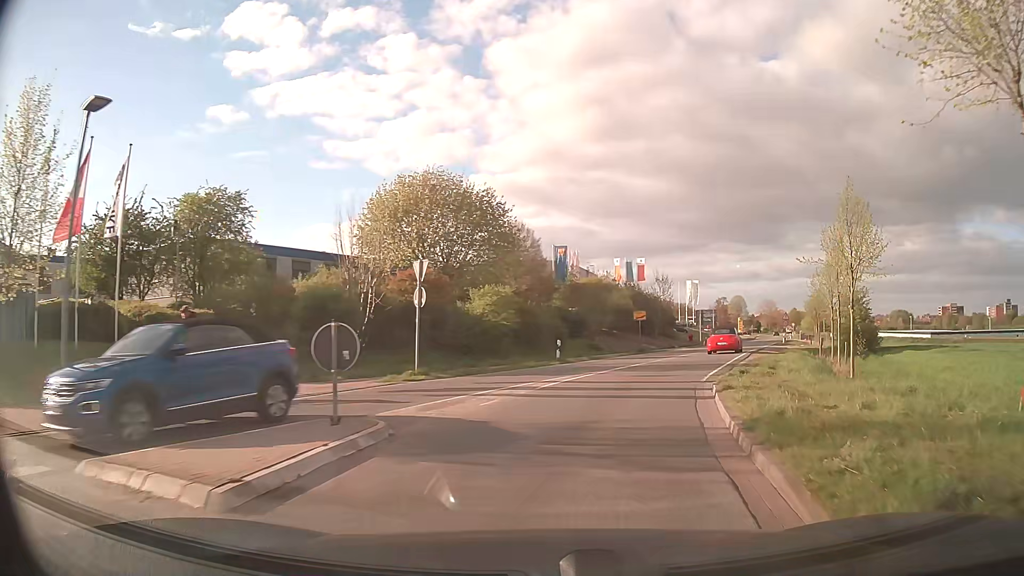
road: secondary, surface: asphalt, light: Day
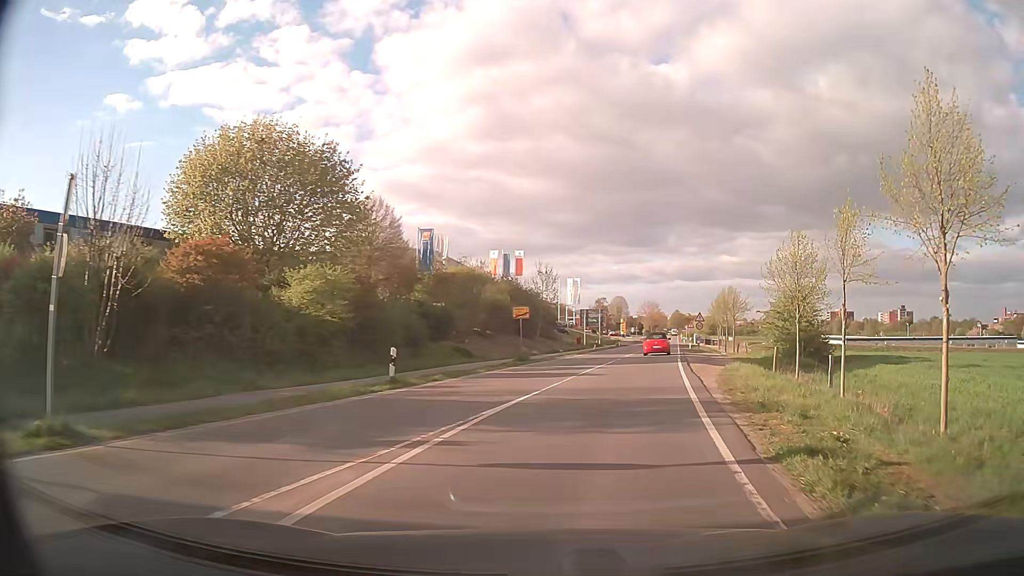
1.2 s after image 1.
(+1.1, +11.9) m; +11°
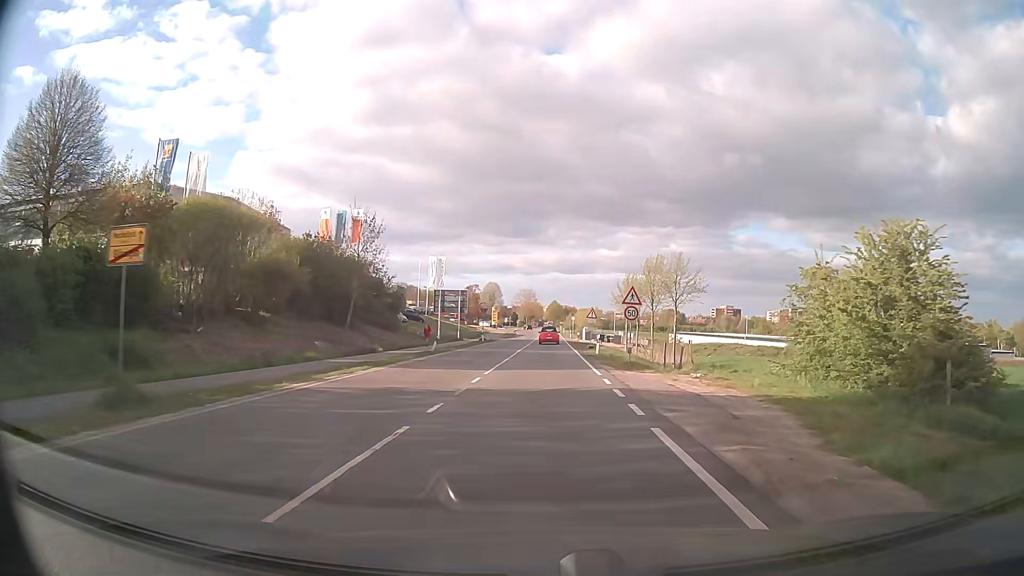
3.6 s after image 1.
(+3.7, +26.3) m; +11°
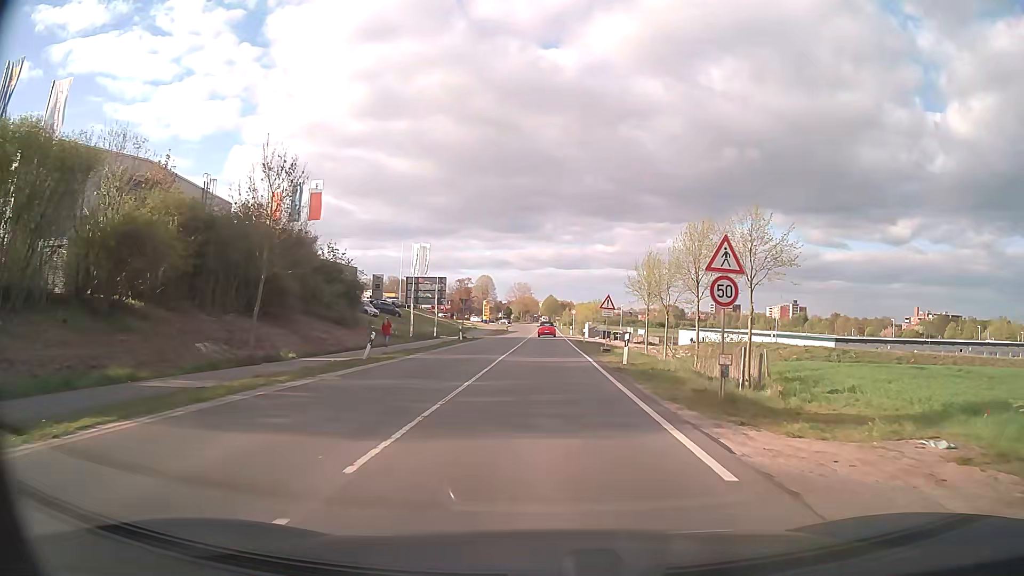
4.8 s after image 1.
(+0.1, +13.9) m; +1°
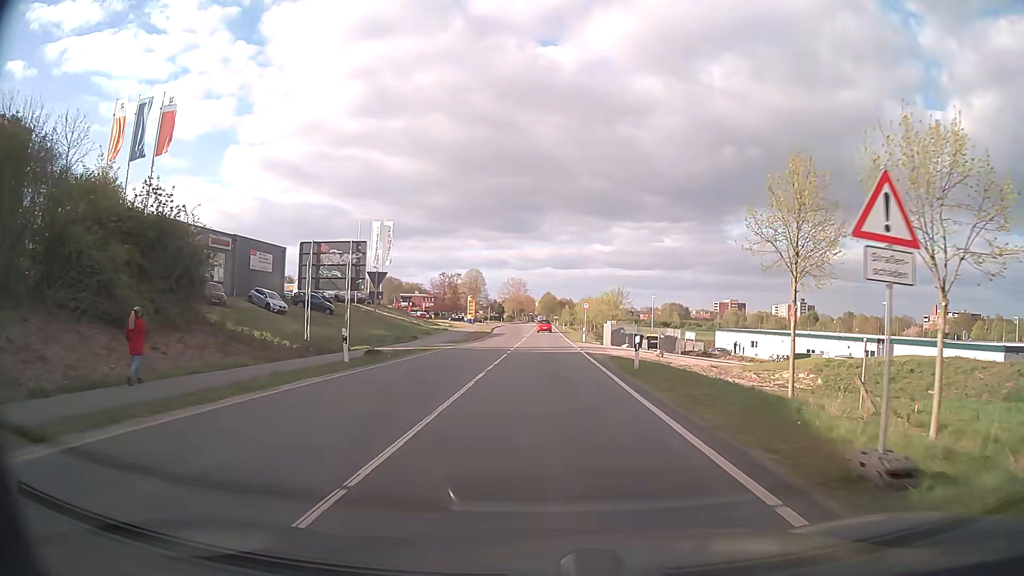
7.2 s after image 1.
(+0.2, +28.2) m; 0°
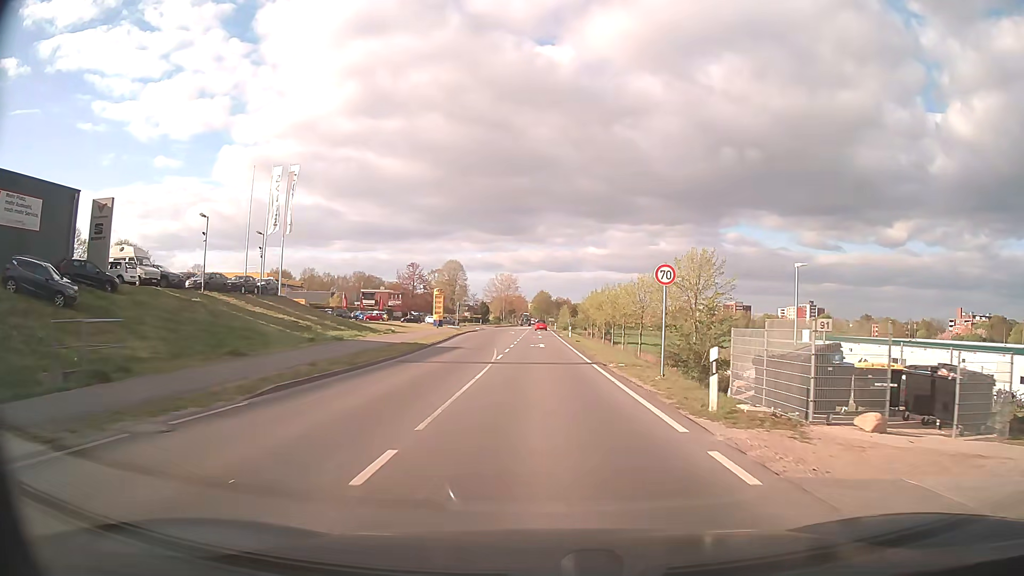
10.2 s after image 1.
(+0.1, +37.1) m; 0°
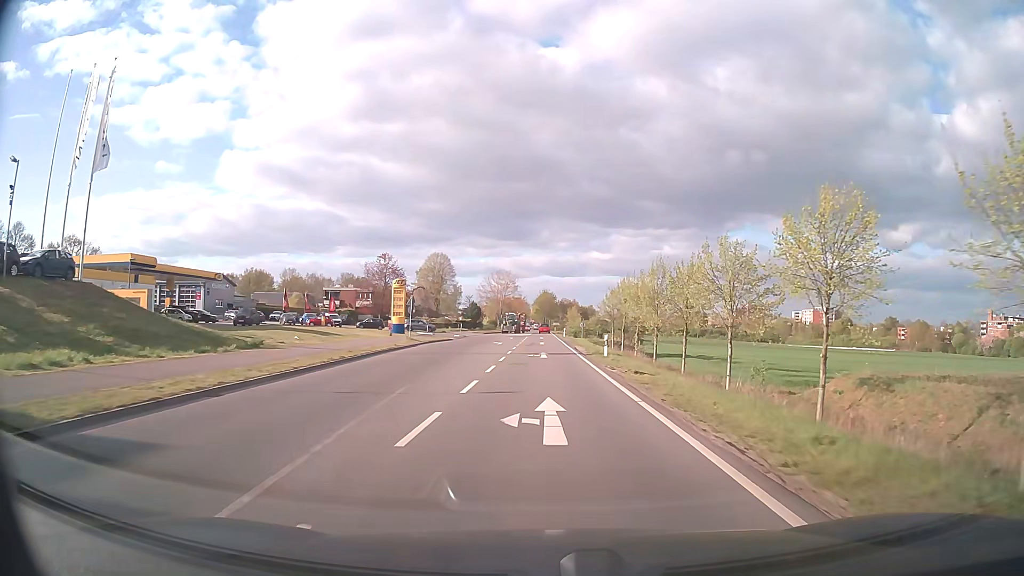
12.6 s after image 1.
(0.0, +30.4) m; 0°
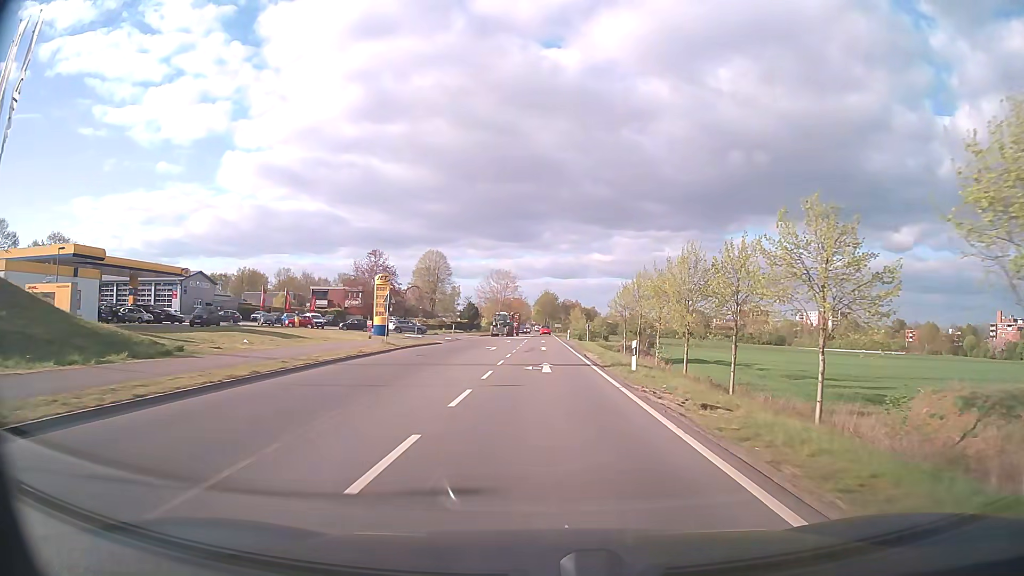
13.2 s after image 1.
(0.0, +8.2) m; 0°
(0, +10) (0, +20) (0, +30) (0, +40) (0, +50) (0, +60) (0, +70) (0, +80) (0, +90) (0, +100) m
